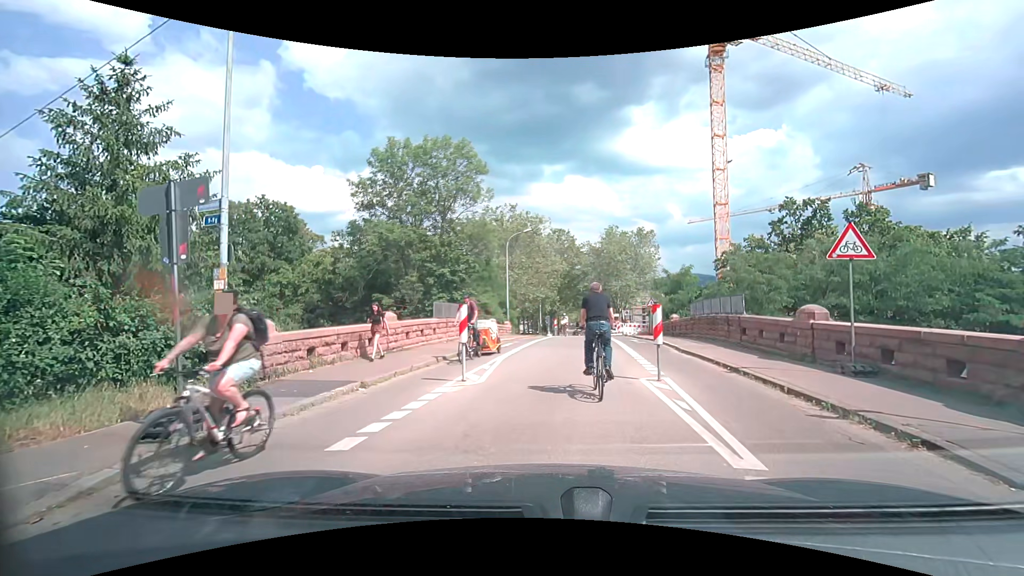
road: residential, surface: asphalt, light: Day
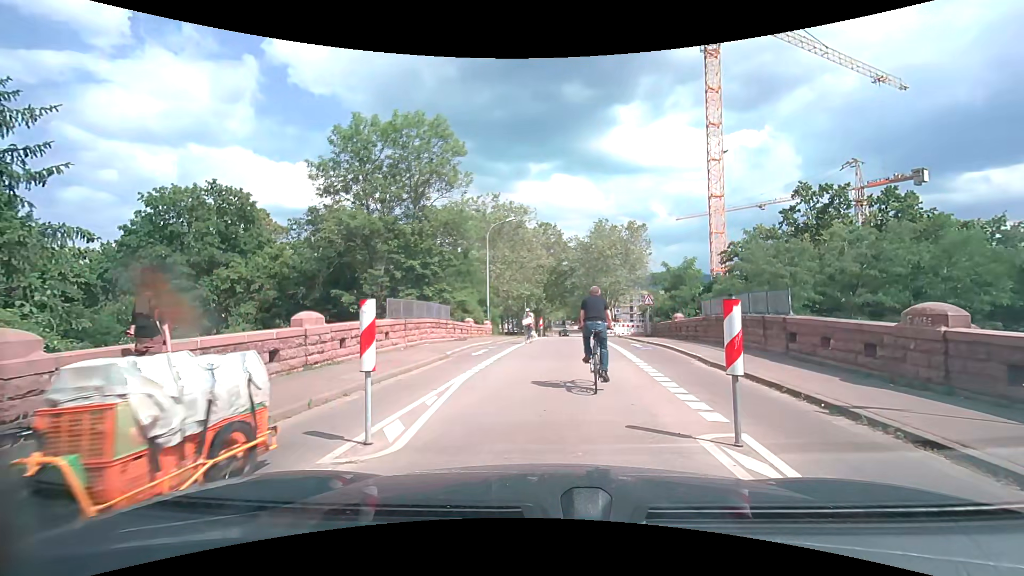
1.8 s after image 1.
(0.0, +4.5) m; +1°
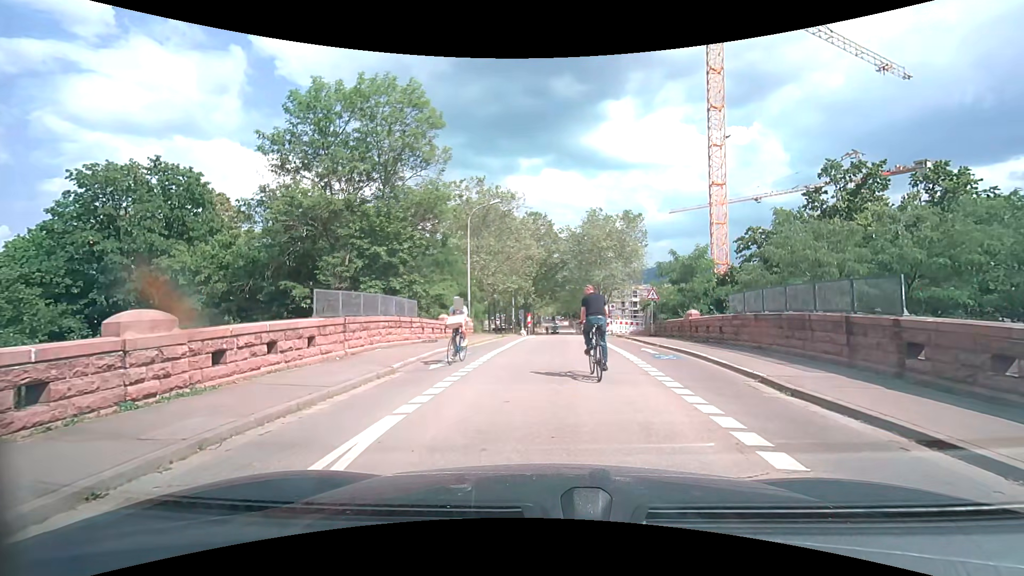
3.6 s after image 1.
(0.0, +4.7) m; 0°
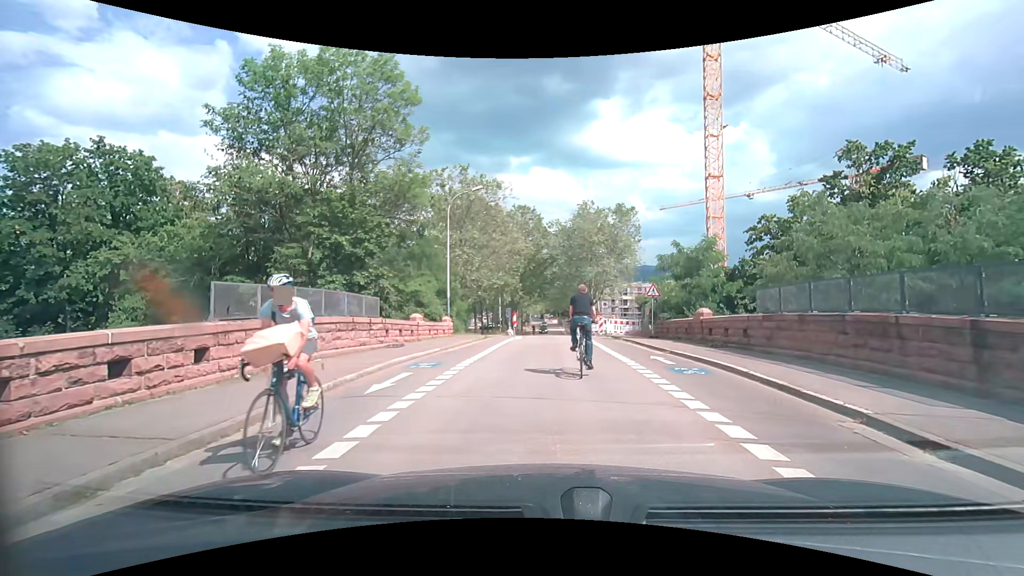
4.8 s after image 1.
(+0.1, +3.4) m; +2°
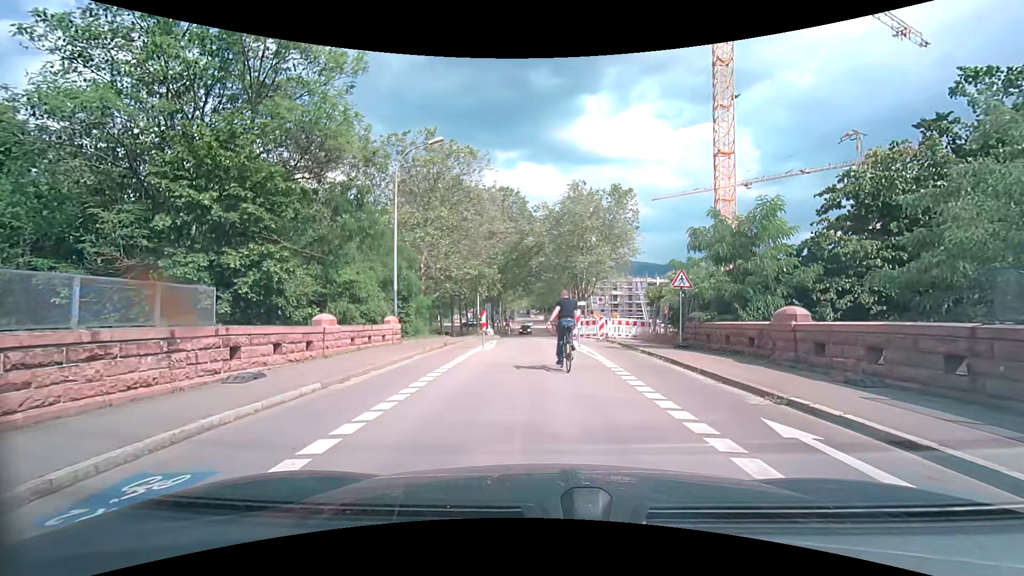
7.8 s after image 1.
(+0.1, +8.2) m; 0°
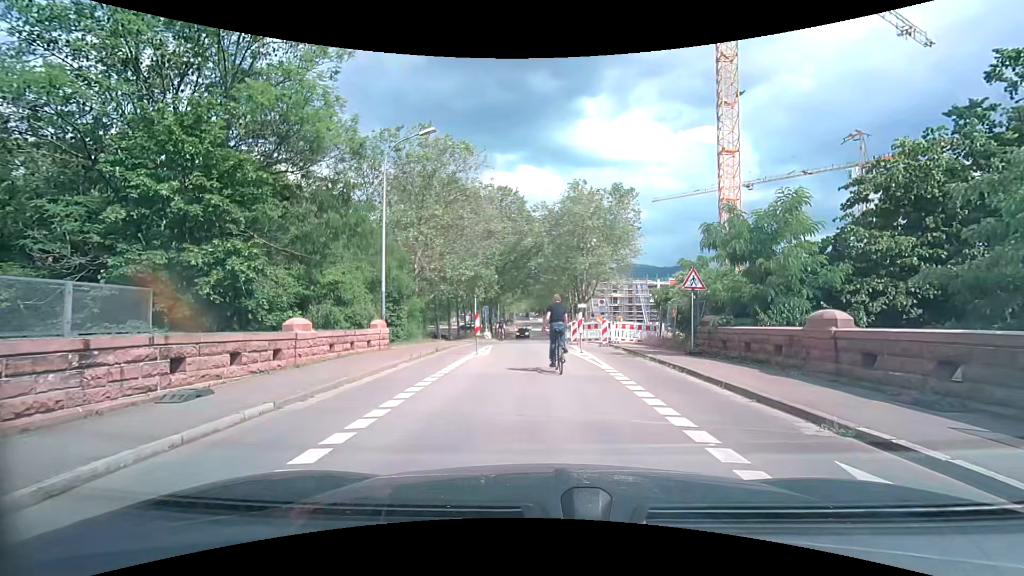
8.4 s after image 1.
(0.0, +1.6) m; +2°
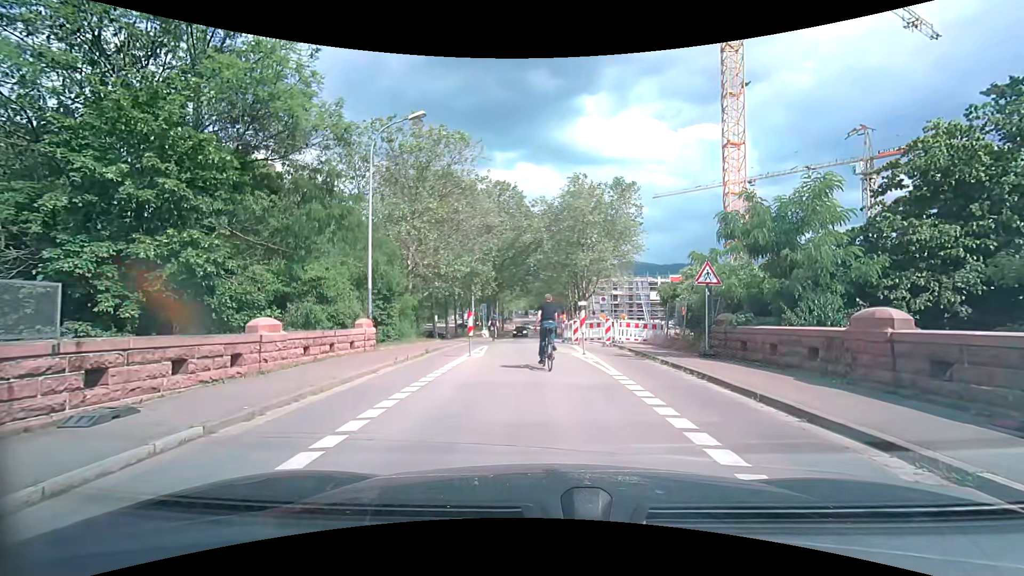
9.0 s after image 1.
(0.0, +1.6) m; 0°
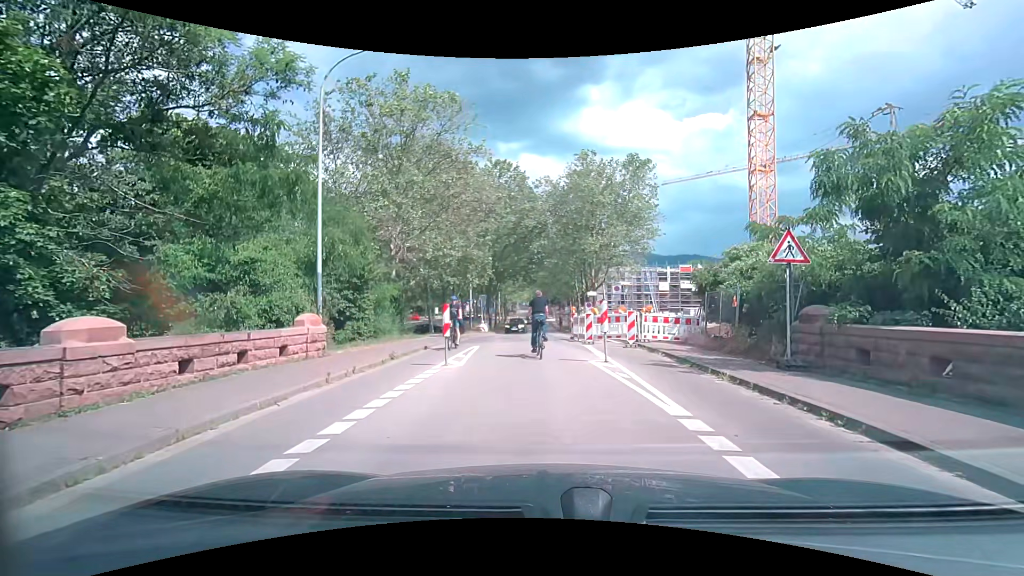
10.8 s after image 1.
(0.0, +4.8) m; -1°
(0, +10) (0, +20) (0, +30) (+1, +40) (+1, +50) (+1, +60) (+1, +70) (+1, +80) (+1, +90) (0, +100) m
